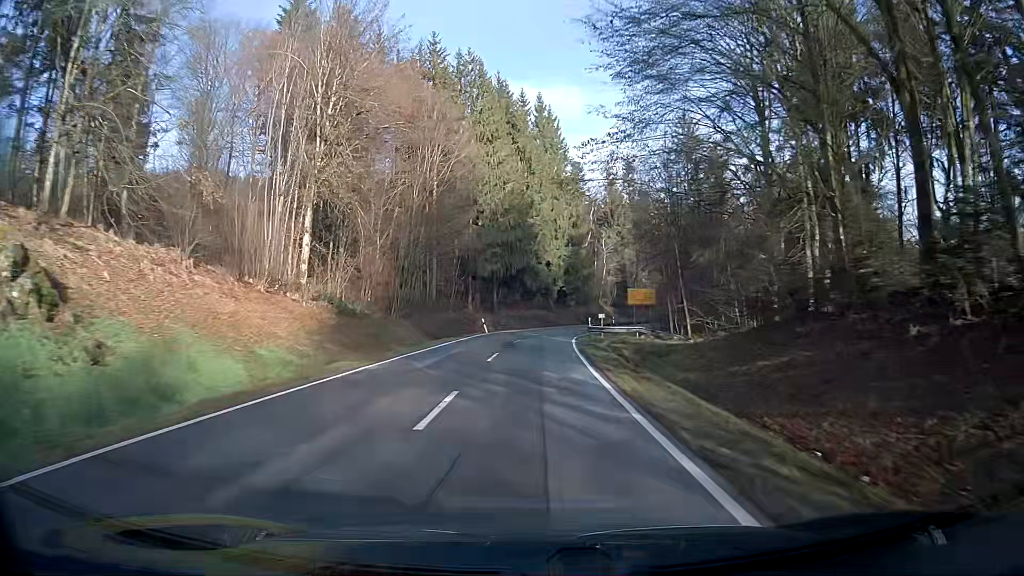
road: secondary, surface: asphalt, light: Day
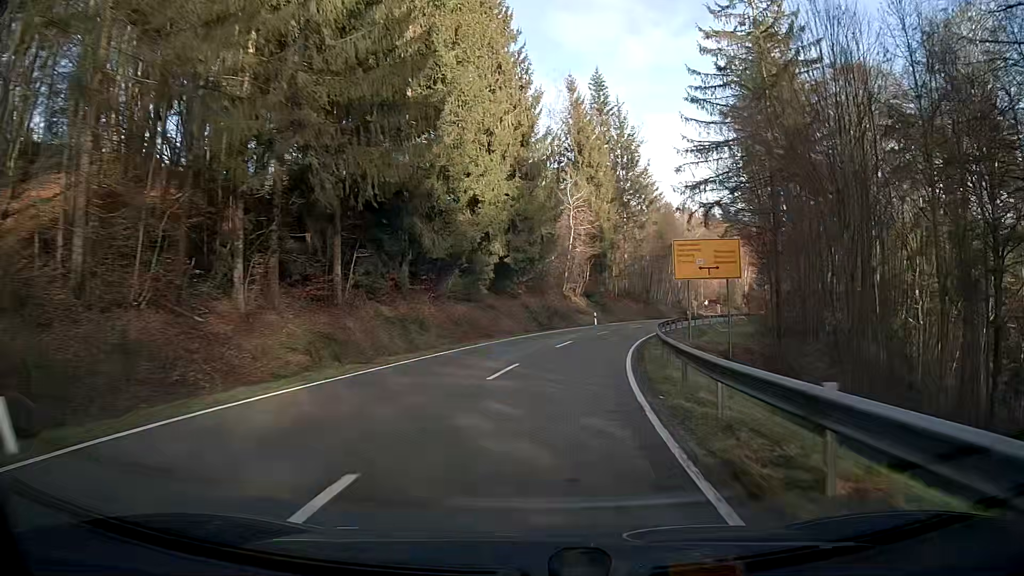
(+2.3, +43.0) m; +7°
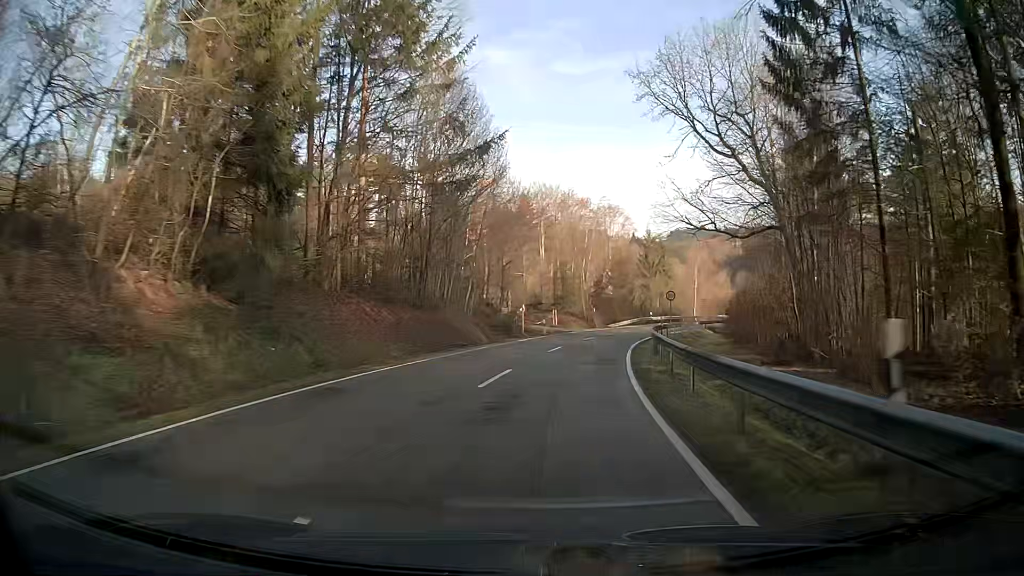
(+7.9, +49.0) m; +19°
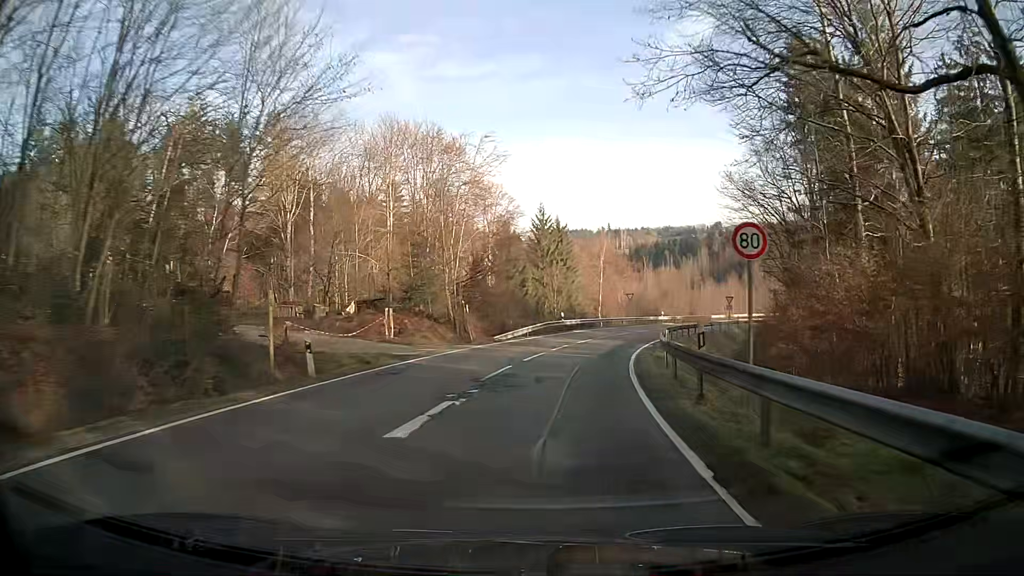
(+2.4, +29.2) m; +10°
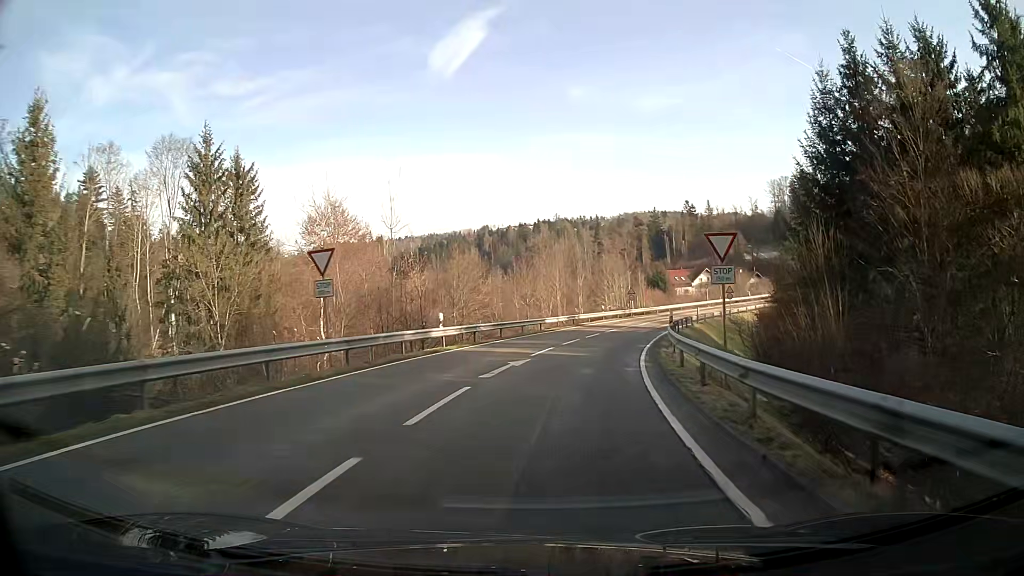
(+8.4, +47.0) m; +20°
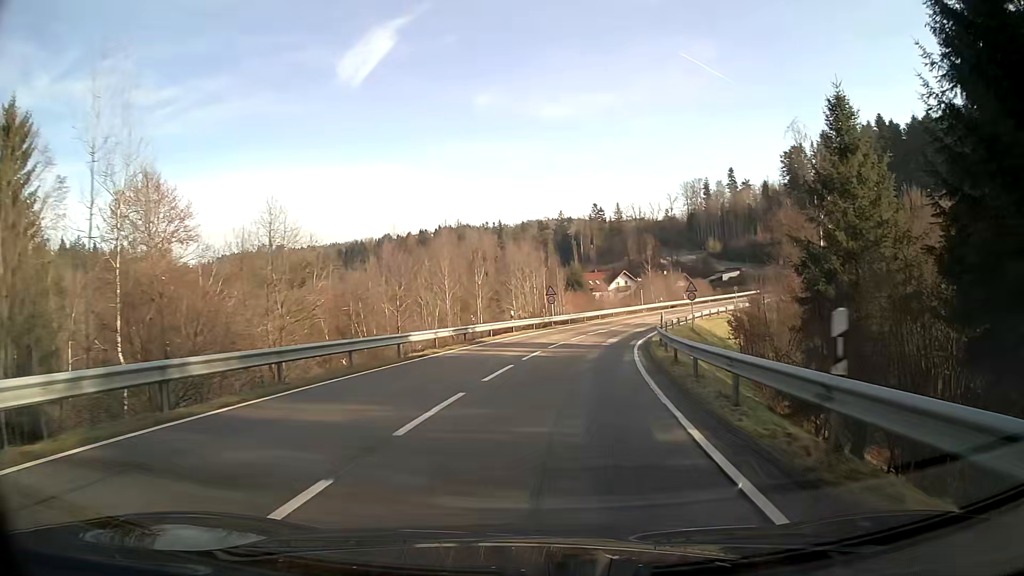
(+1.4, +18.8) m; +8°
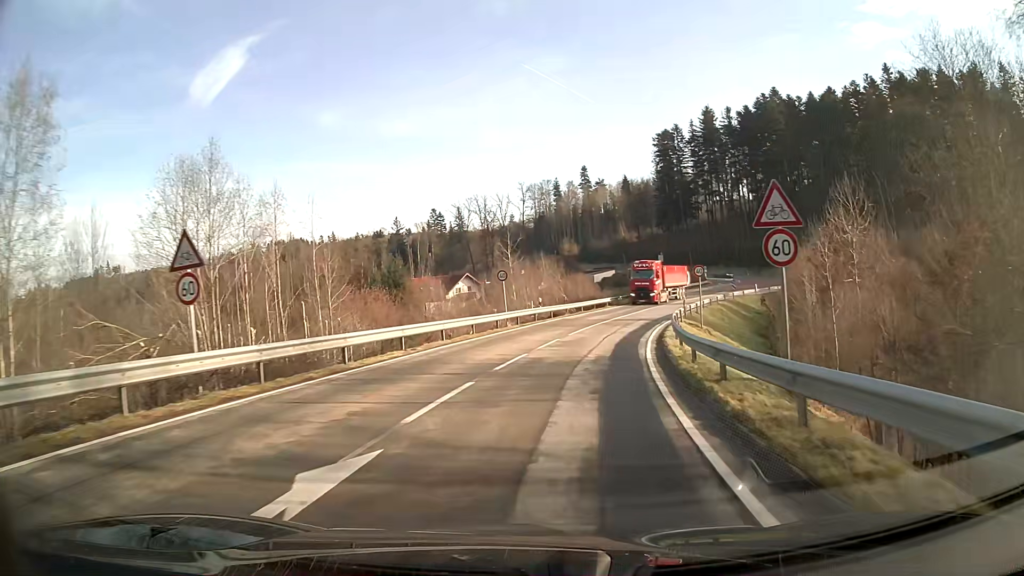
(+4.1, +35.3) m; +13°
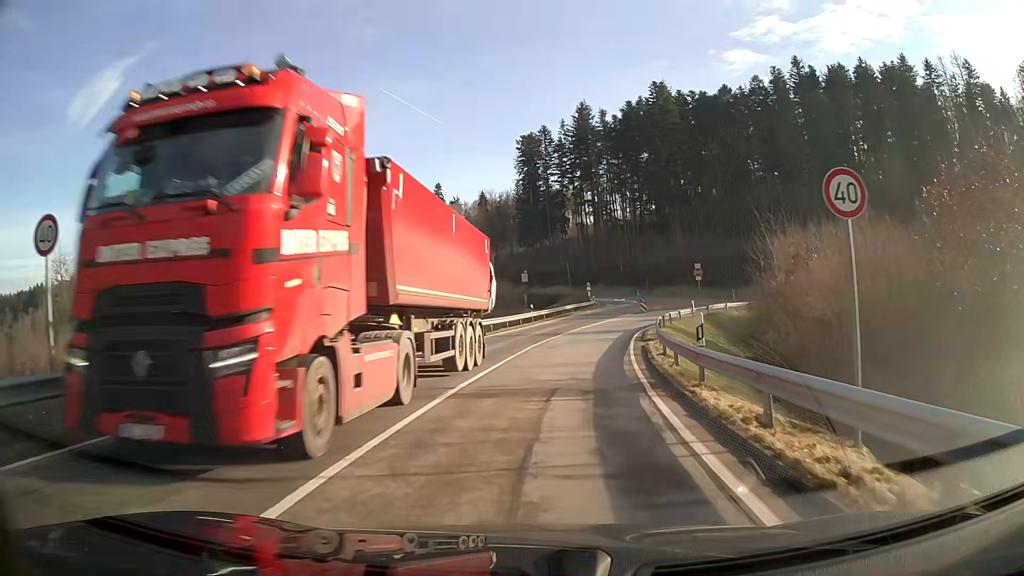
(+2.9, +26.9) m; +12°
